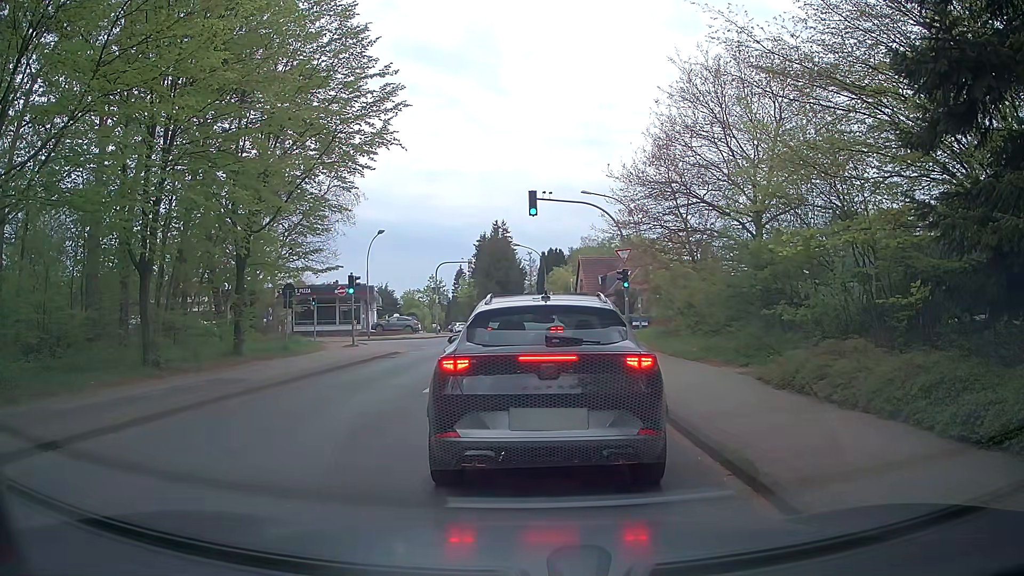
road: unclassified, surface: asphalt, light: Day
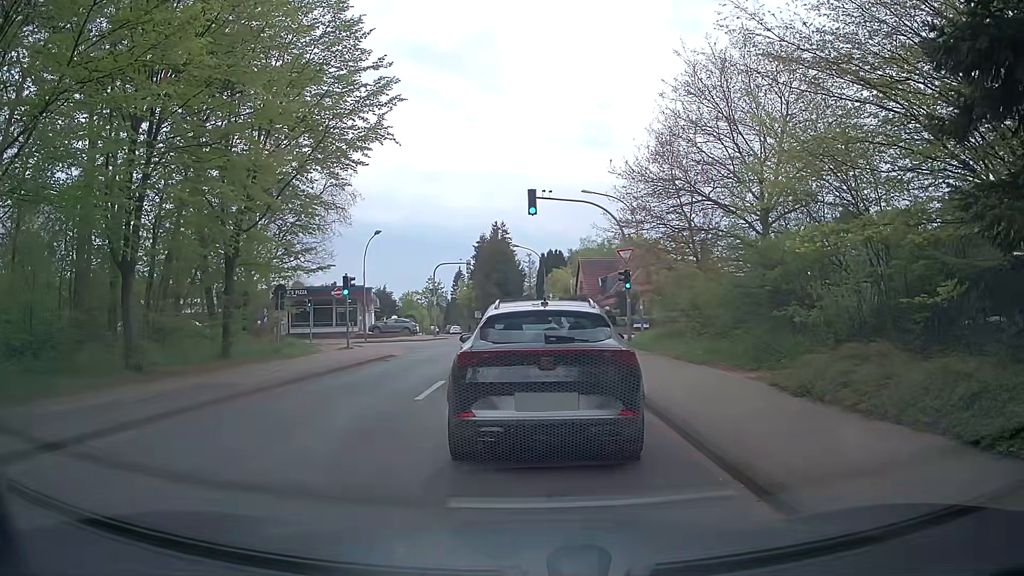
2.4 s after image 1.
(0.0, +0.8) m; 0°
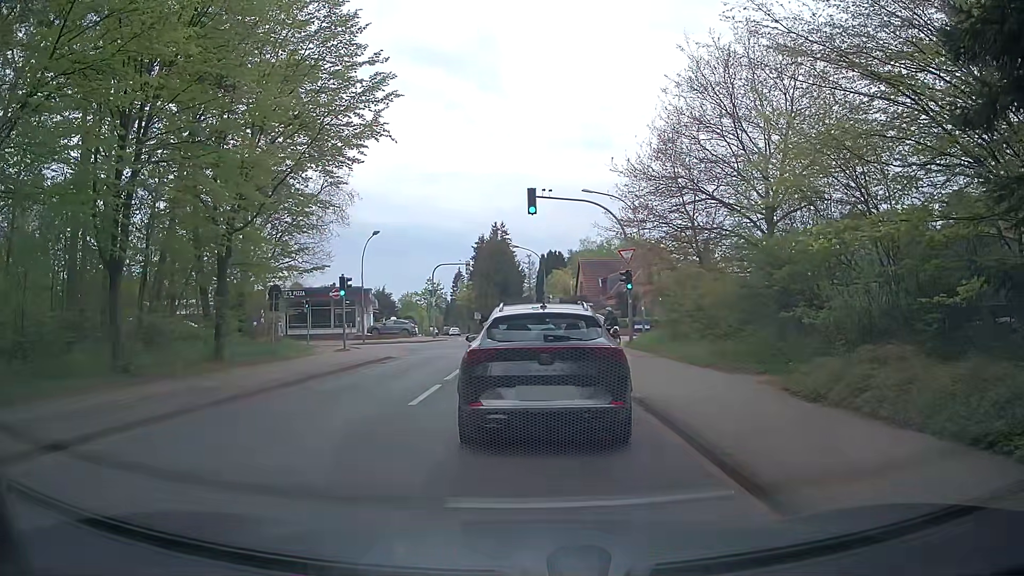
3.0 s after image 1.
(0.0, +0.6) m; 0°
